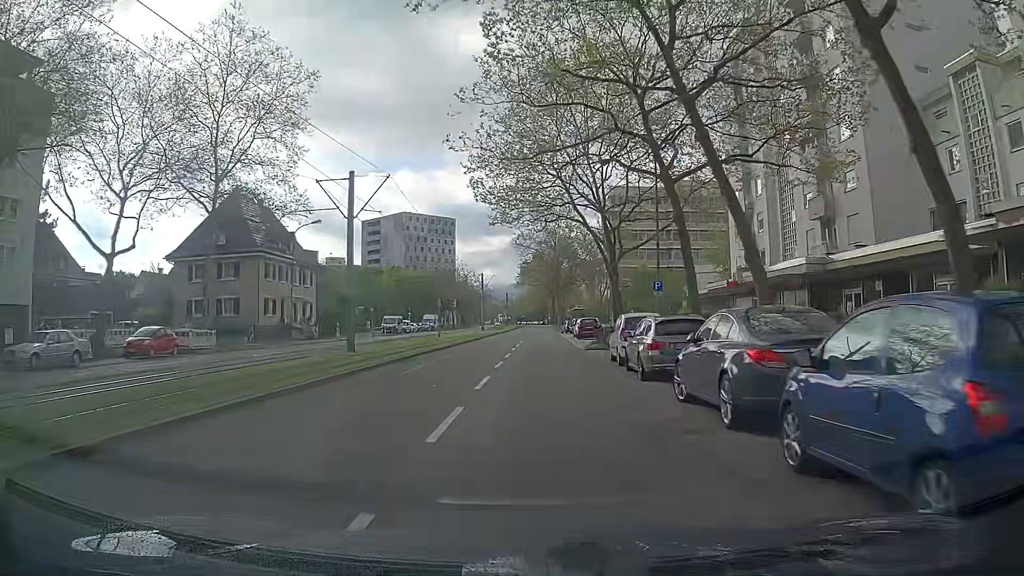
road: tertiary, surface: asphalt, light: Day
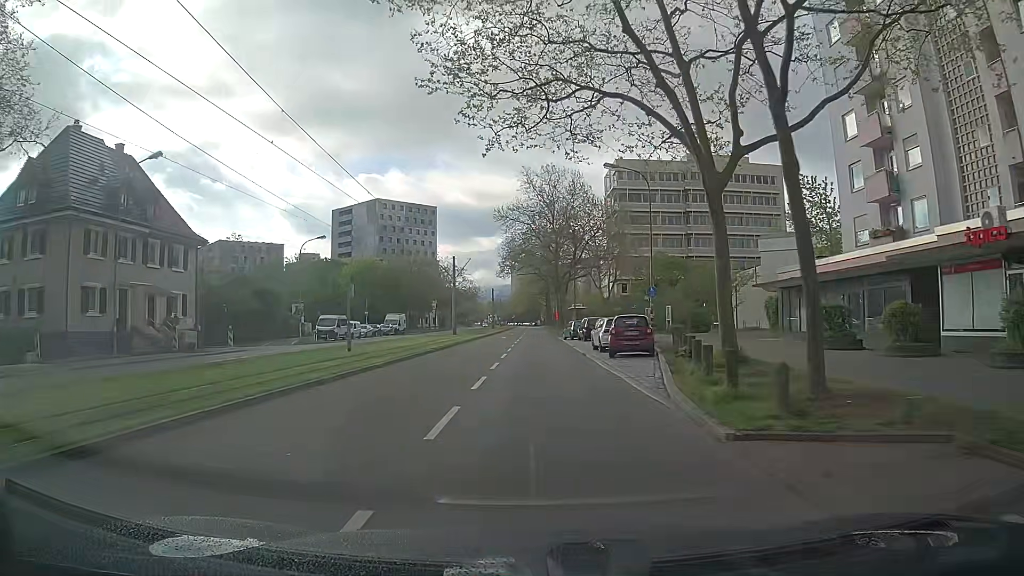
(+0.7, +23.6) m; +2°
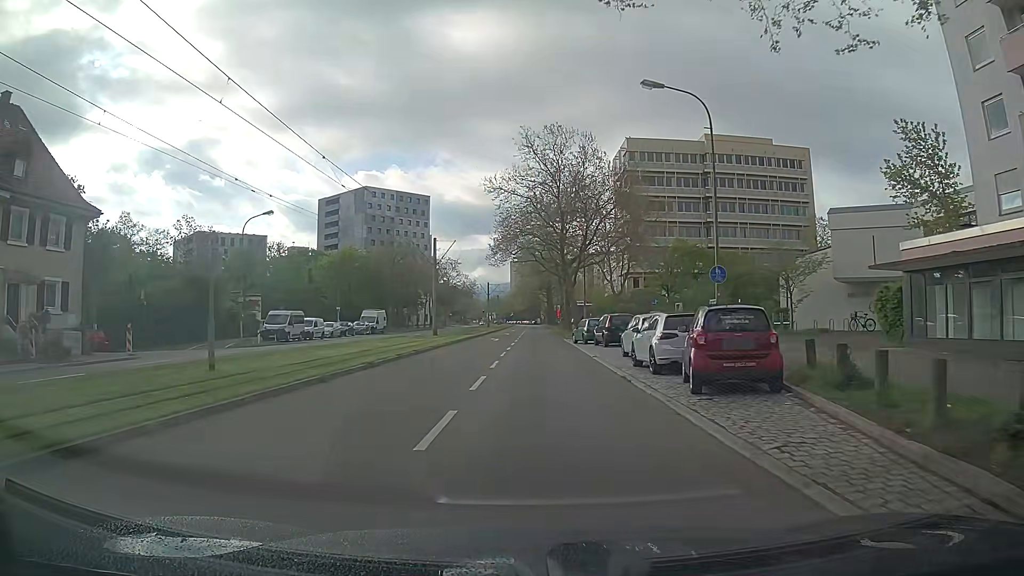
(+0.1, +12.7) m; 0°
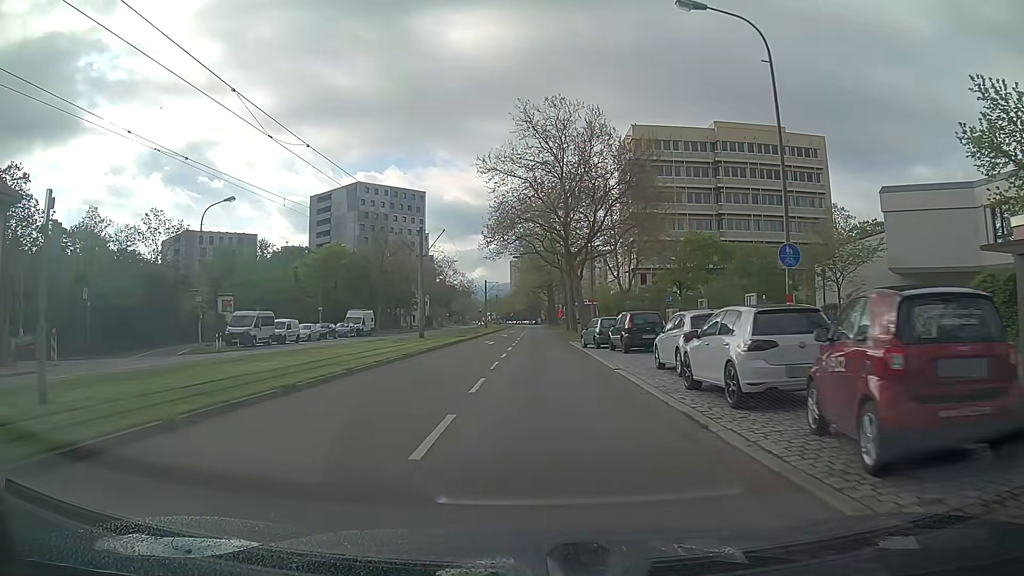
(0.0, +6.5) m; 0°
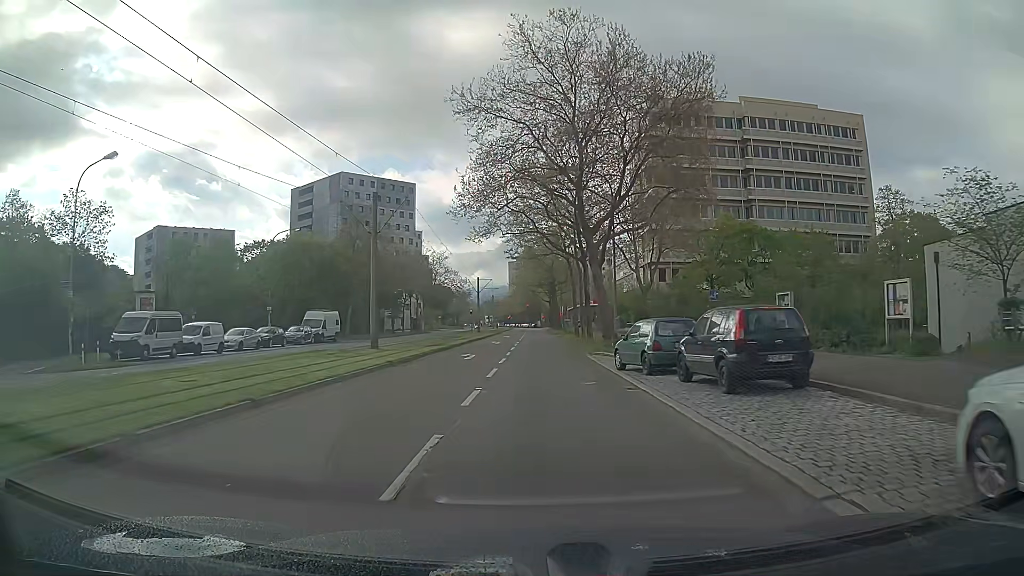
(-0.1, +13.4) m; 0°
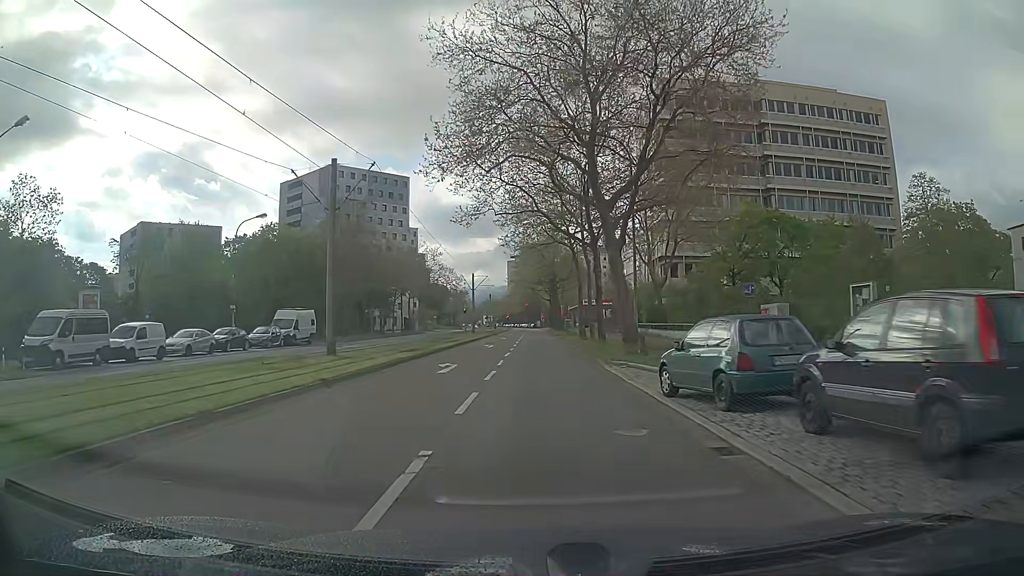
(0.0, +6.9) m; 0°
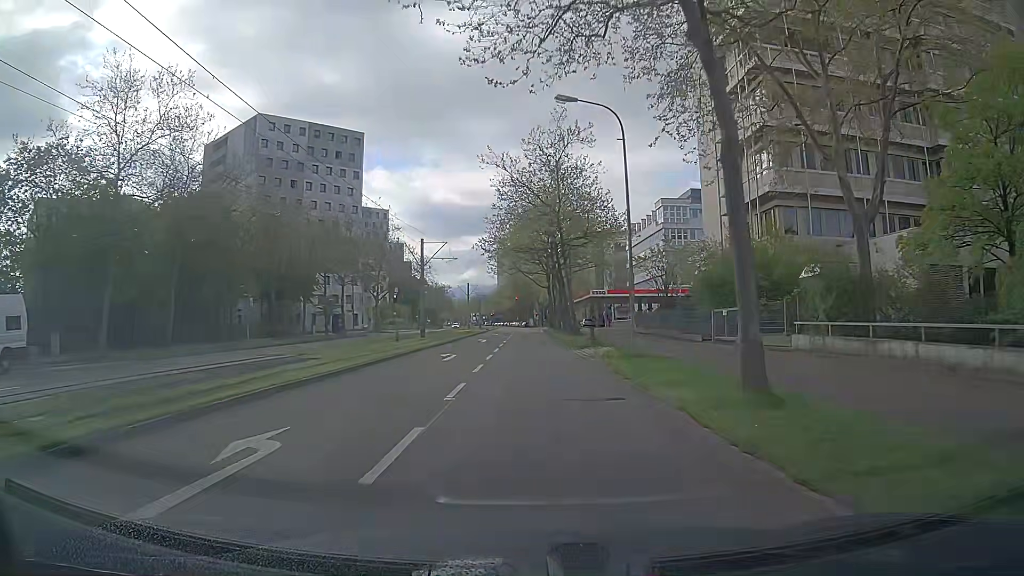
(+0.3, +34.3) m; 0°
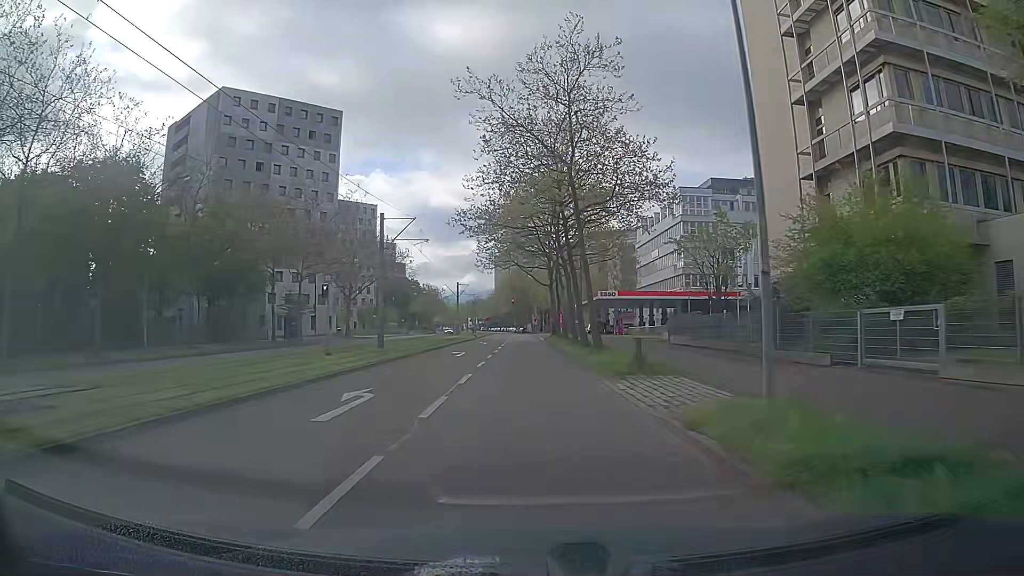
(+0.2, +13.7) m; +1°
(0, +10) (0, +20) (0, +30) (0, +40) (-1, +50) (-1, +60) (-1, +70) (-1, +80) (-1, +90) (-1, +100) m
